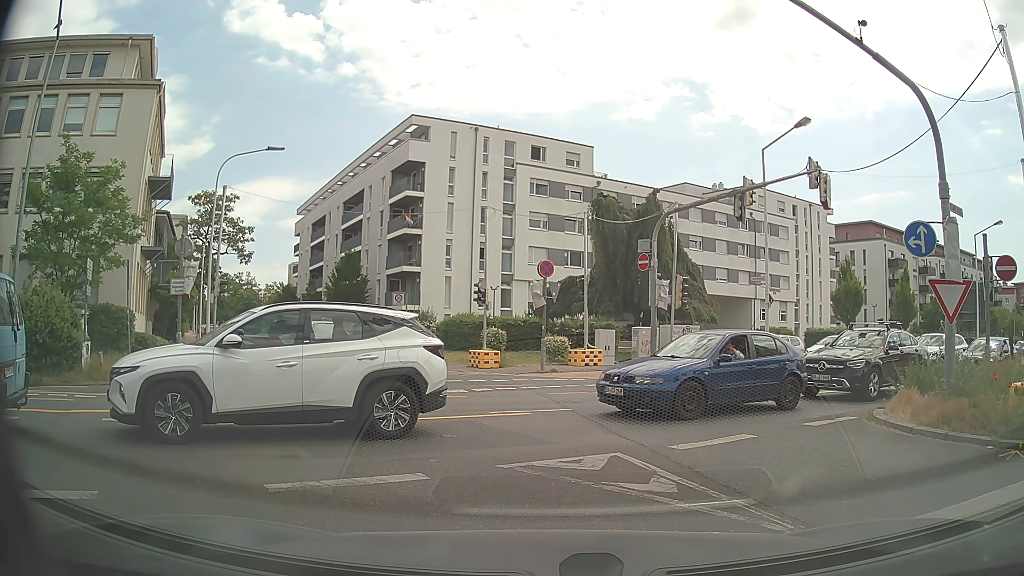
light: Day
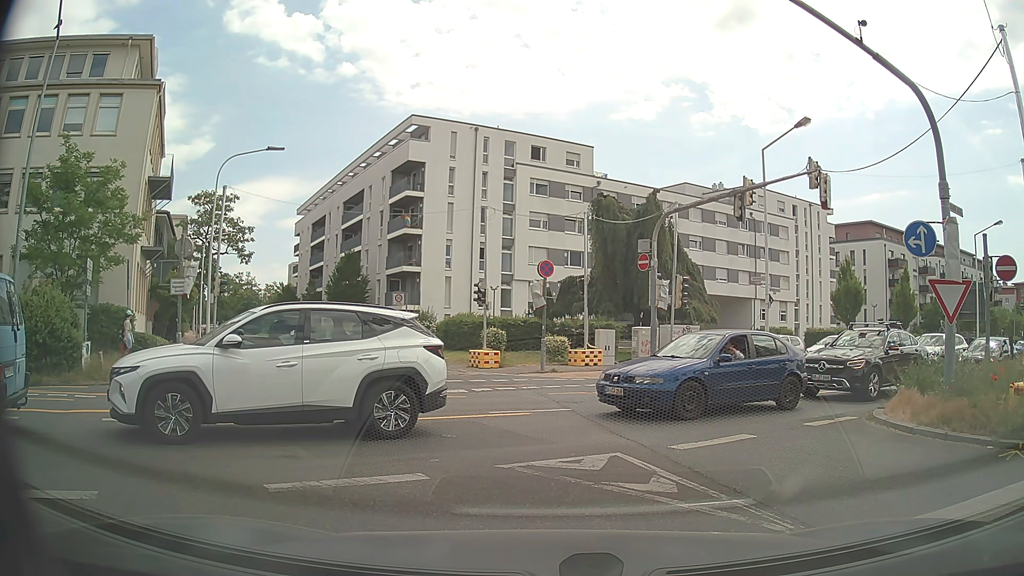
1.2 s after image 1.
(0.0, 0.0) m; 0°
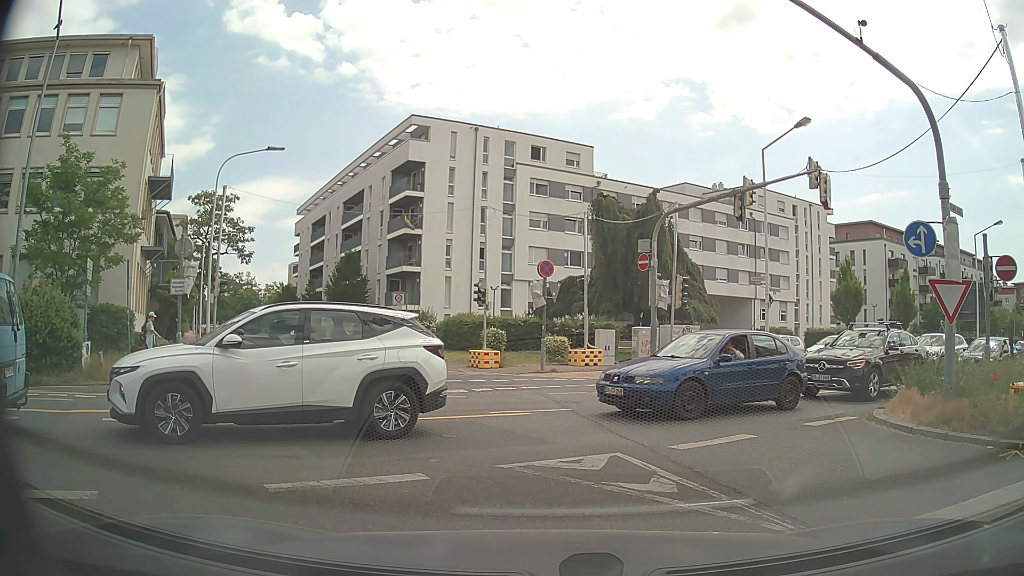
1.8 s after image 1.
(0.0, 0.0) m; 0°
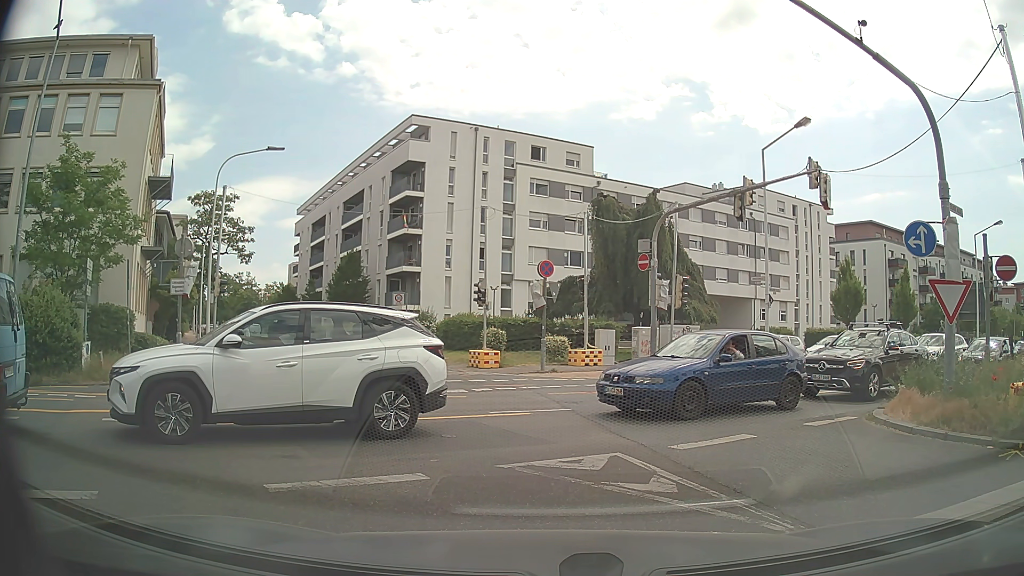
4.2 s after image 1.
(0.0, 0.0) m; 0°
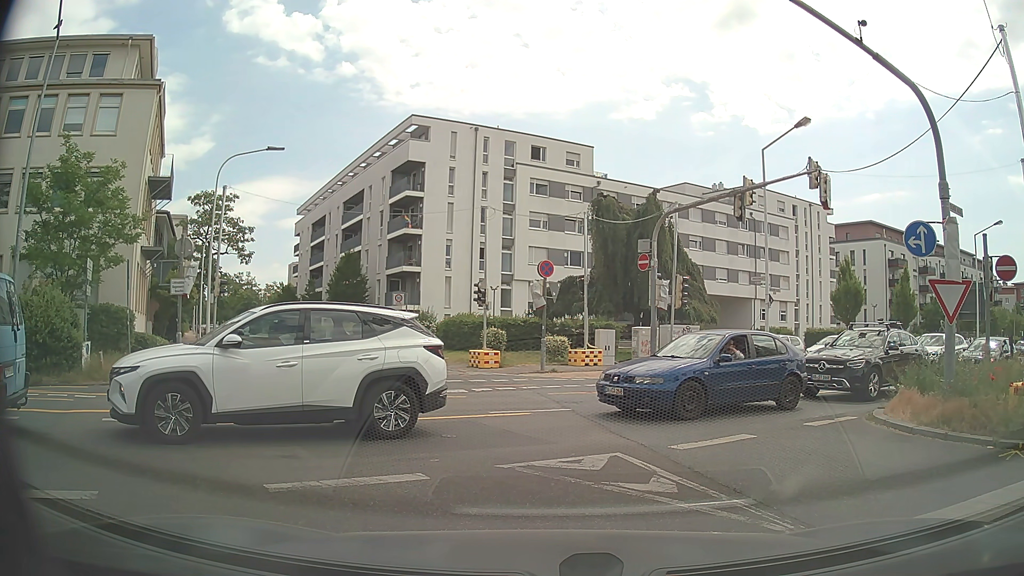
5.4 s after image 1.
(0.0, 0.0) m; 0°
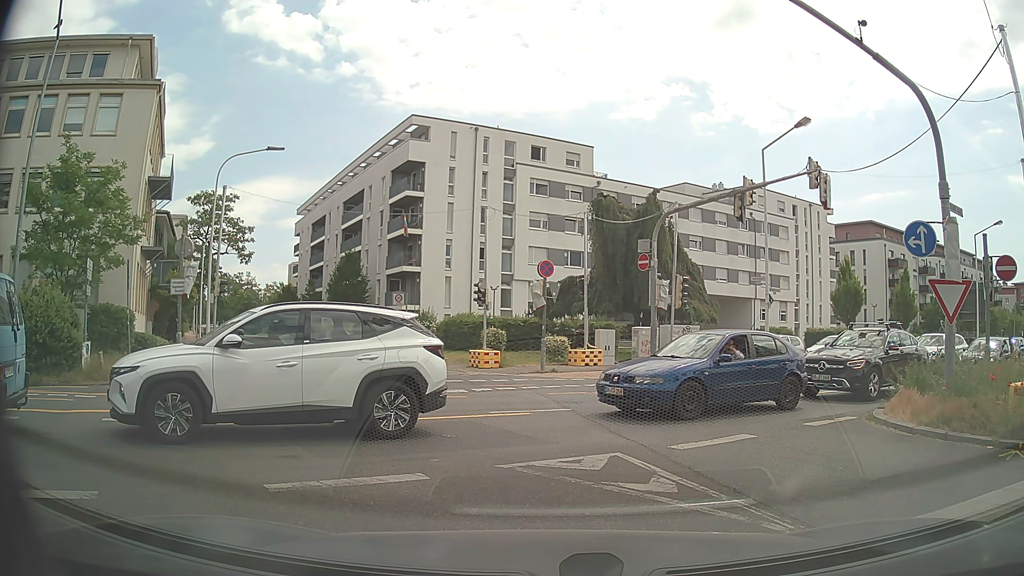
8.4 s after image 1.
(0.0, 0.0) m; 0°
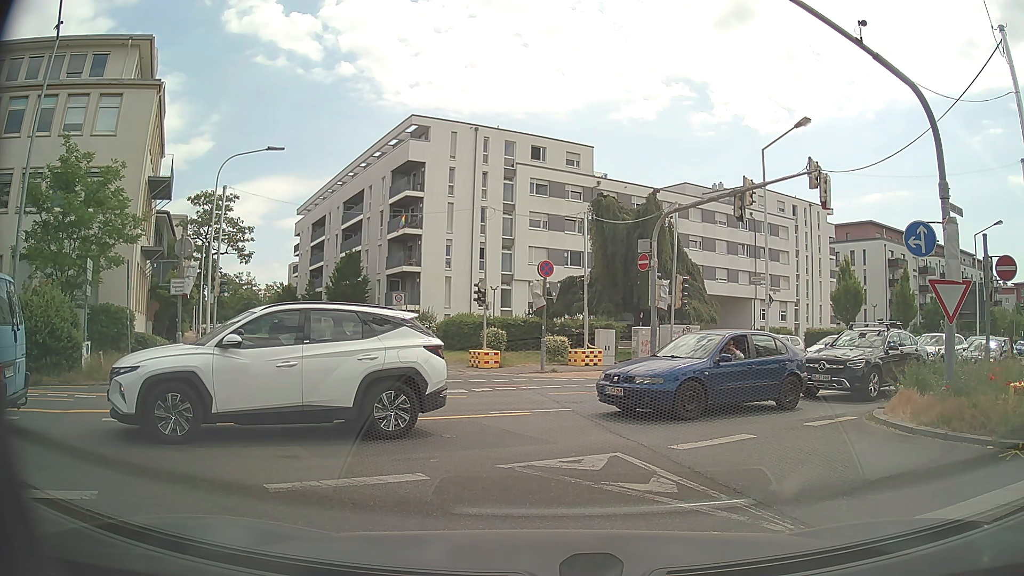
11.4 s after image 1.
(0.0, 0.0) m; 0°
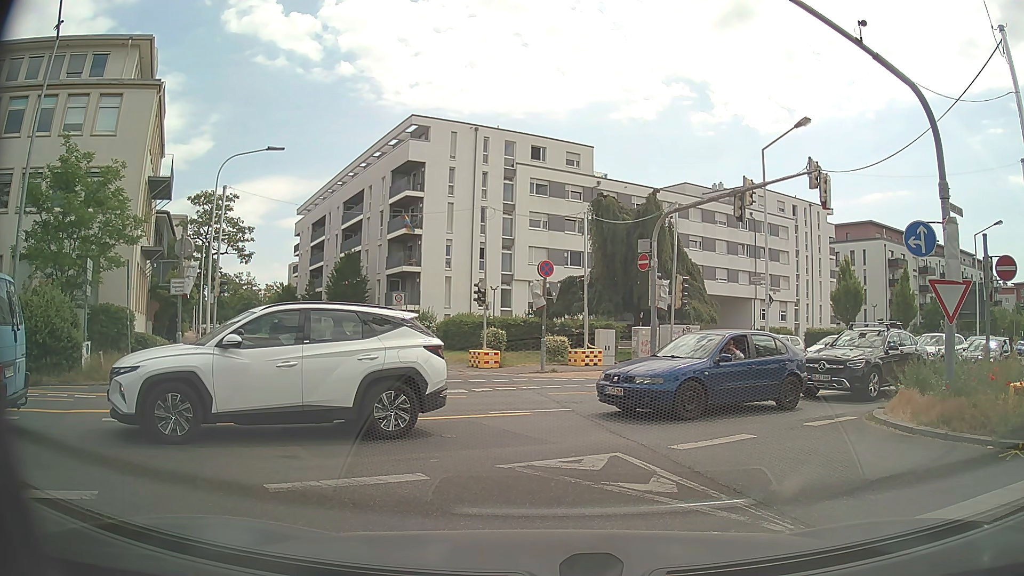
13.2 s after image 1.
(0.0, 0.0) m; 0°
